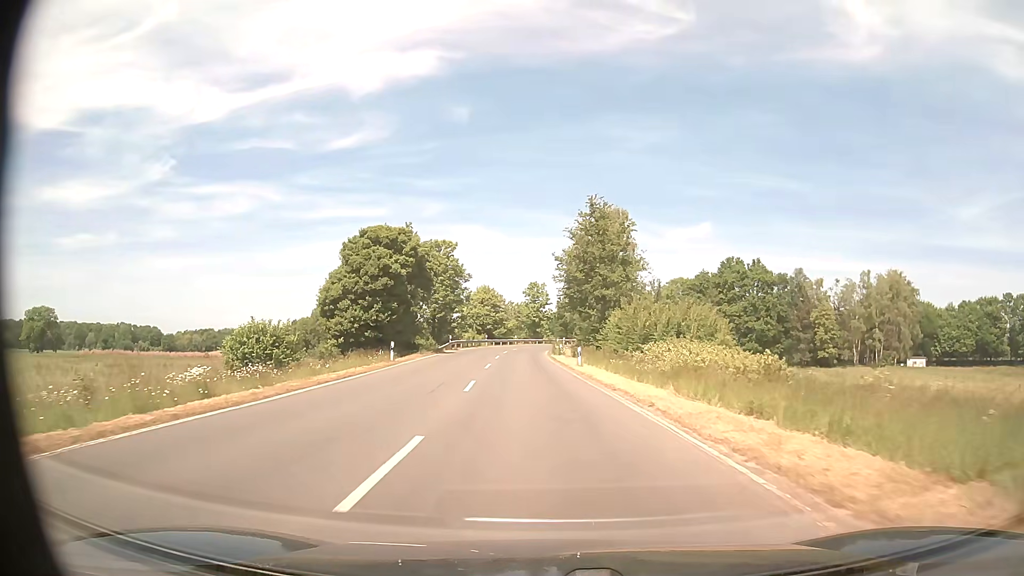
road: secondary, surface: asphalt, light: Day
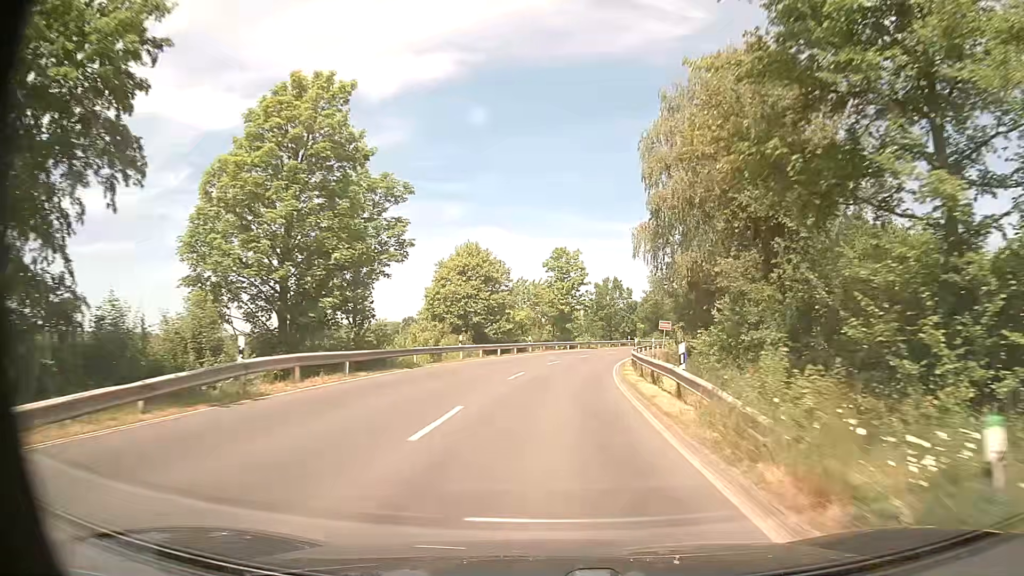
(-1.7, +45.9) m; -2°
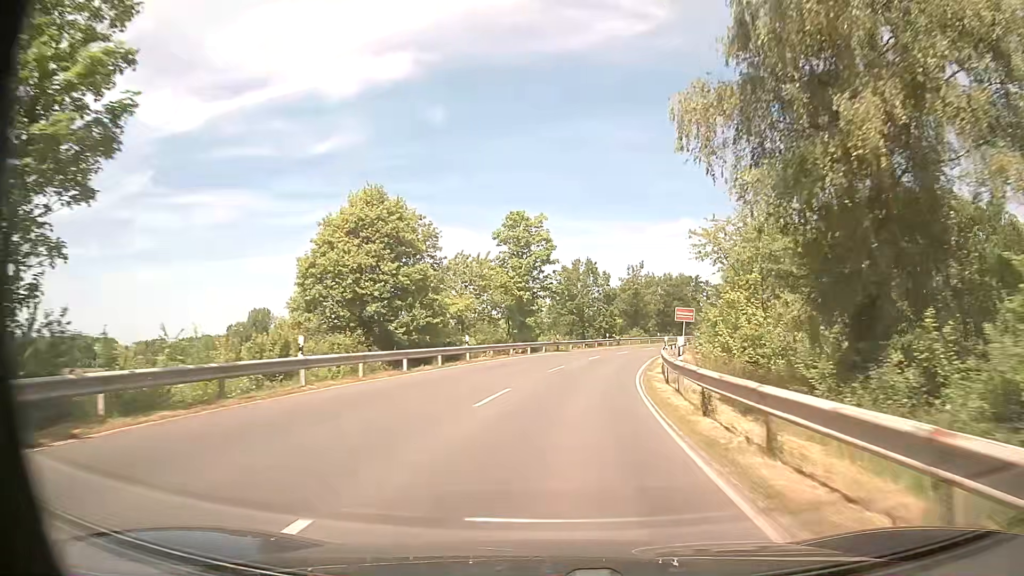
(+0.5, +19.8) m; +3°
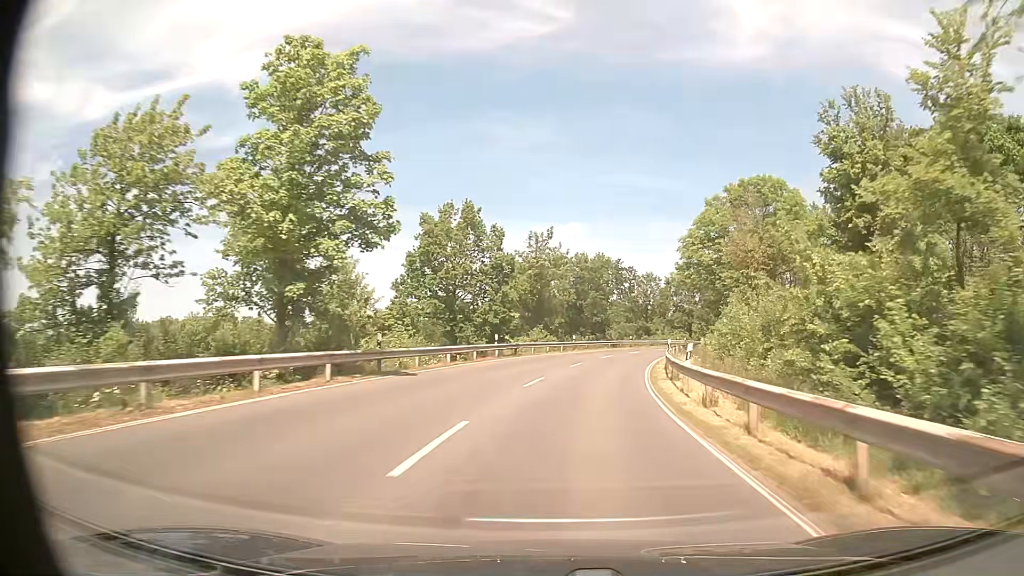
(+2.4, +30.4) m; +10°
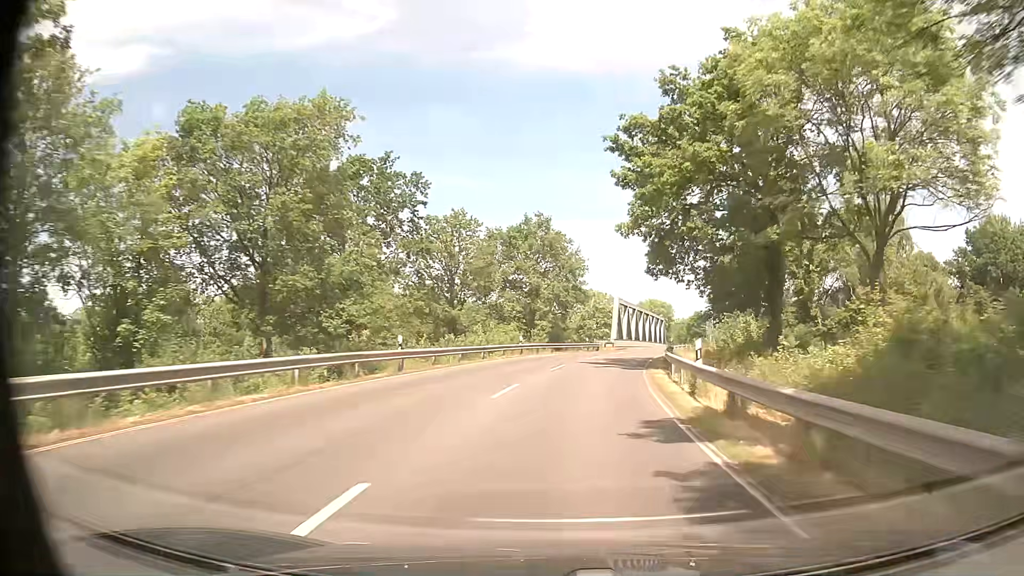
(+7.3, +51.4) m; +16°
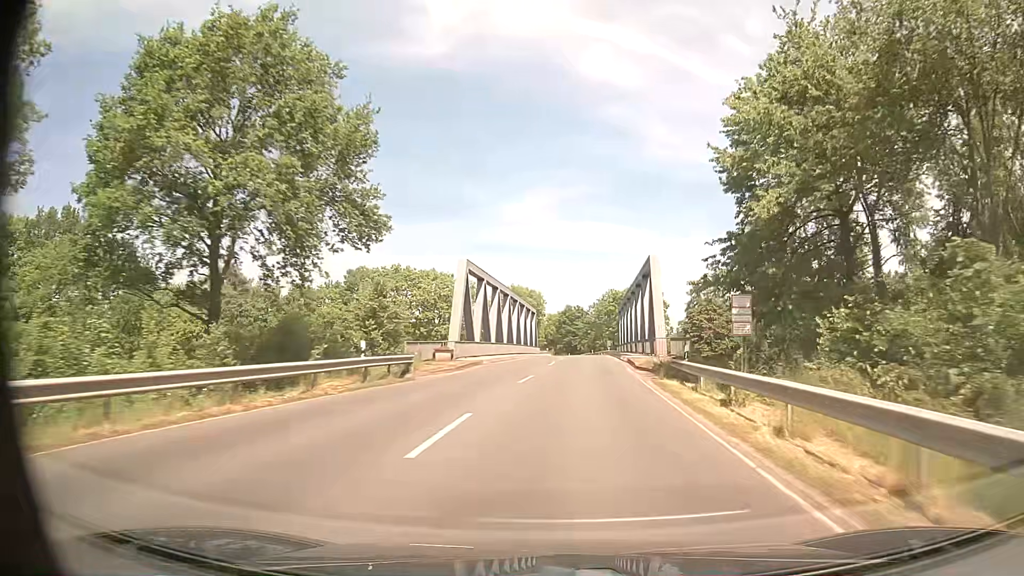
(+4.6, +42.1) m; +12°
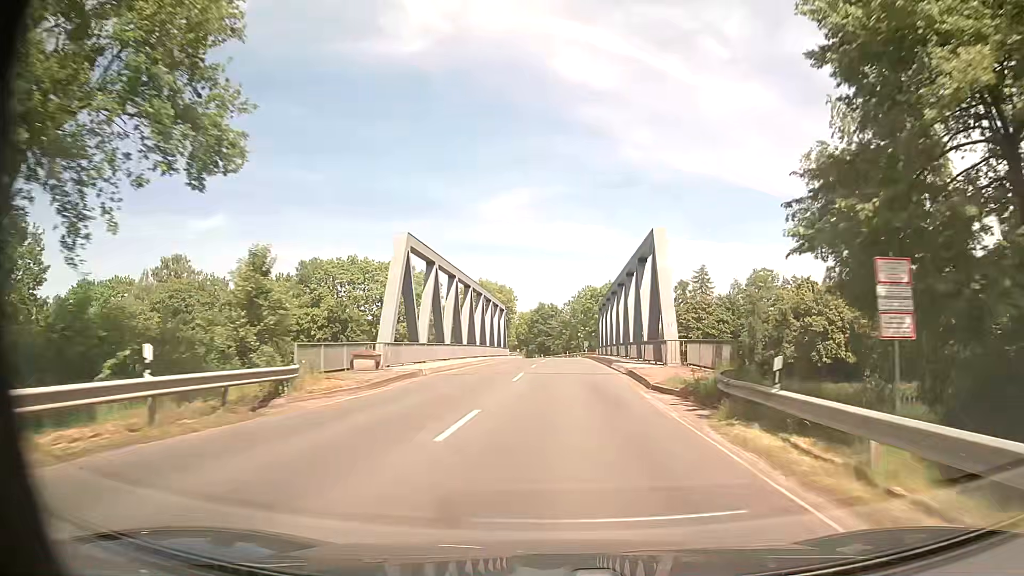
(+0.3, +10.7) m; +3°
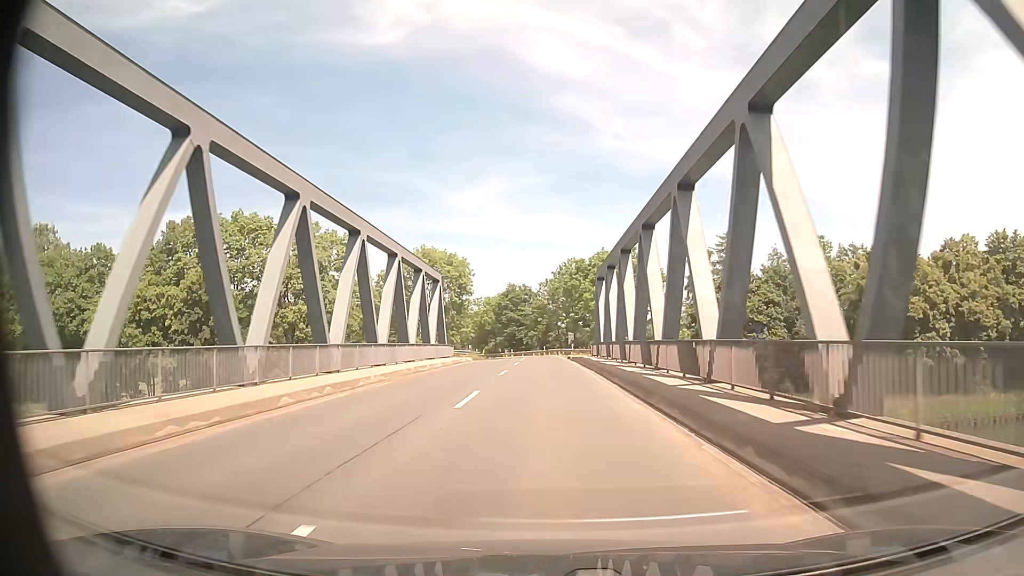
(+0.8, +32.3) m; +2°
(0, +10) (0, +20) (0, +30) (0, +40) (0, +50) (-1, +60) (-1, +70) (-2, +80) (-4, +90) (-6, +100) m
